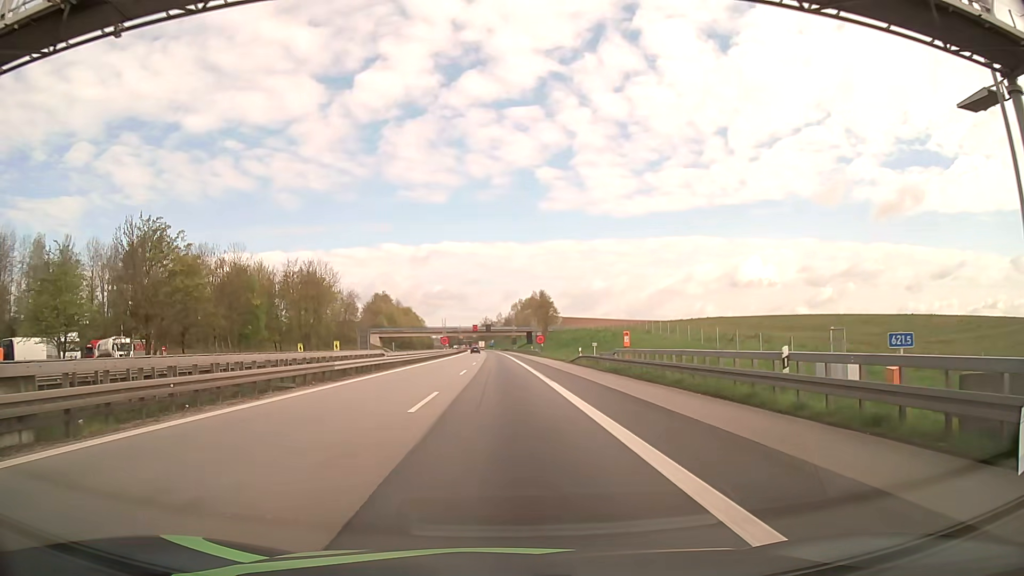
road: motorway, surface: asphalt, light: Day
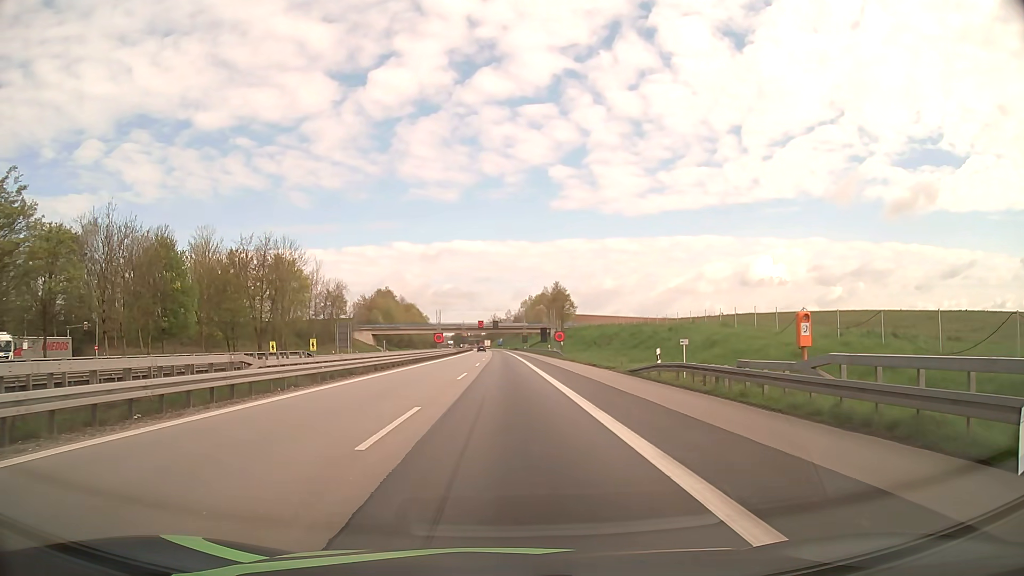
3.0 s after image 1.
(-0.1, +23.3) m; -1°
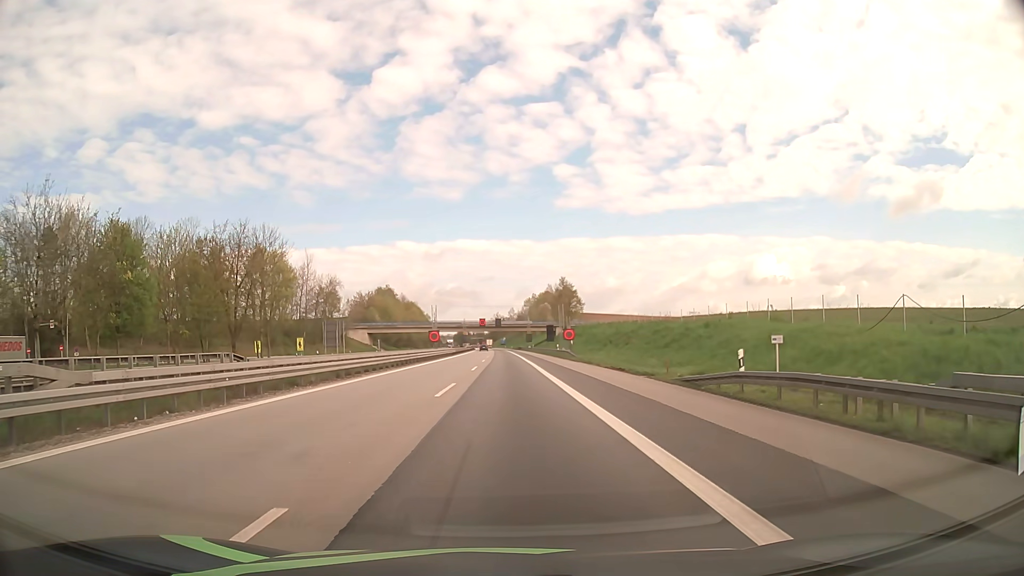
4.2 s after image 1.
(0.0, +9.2) m; 0°
(0, +10) (0, +20) (0, +30) (0, +40) (0, +50) (0, +60) (0, +70) (0, +80) (-1, +90) (-1, +100) m
